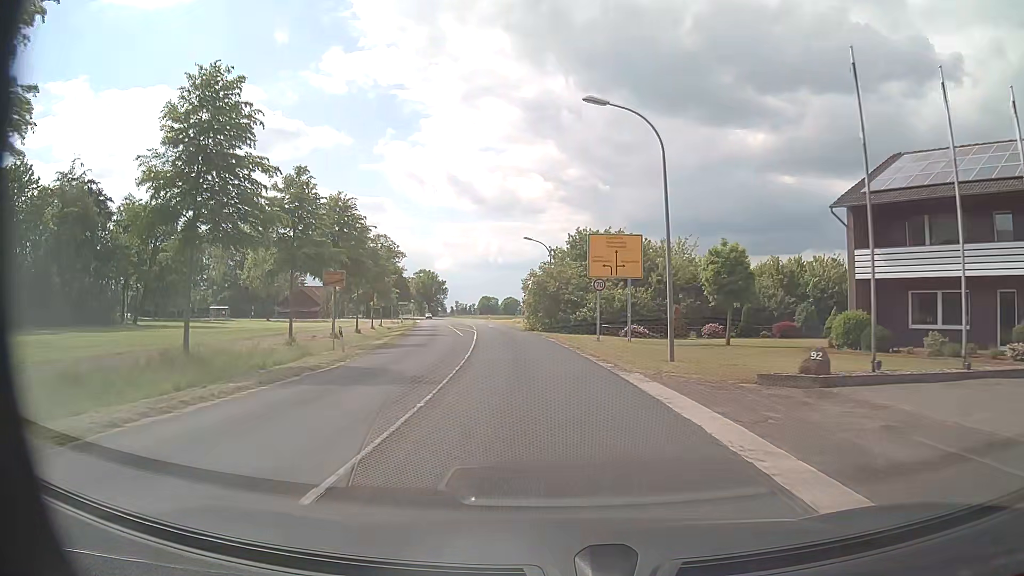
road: secondary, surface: asphalt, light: Day
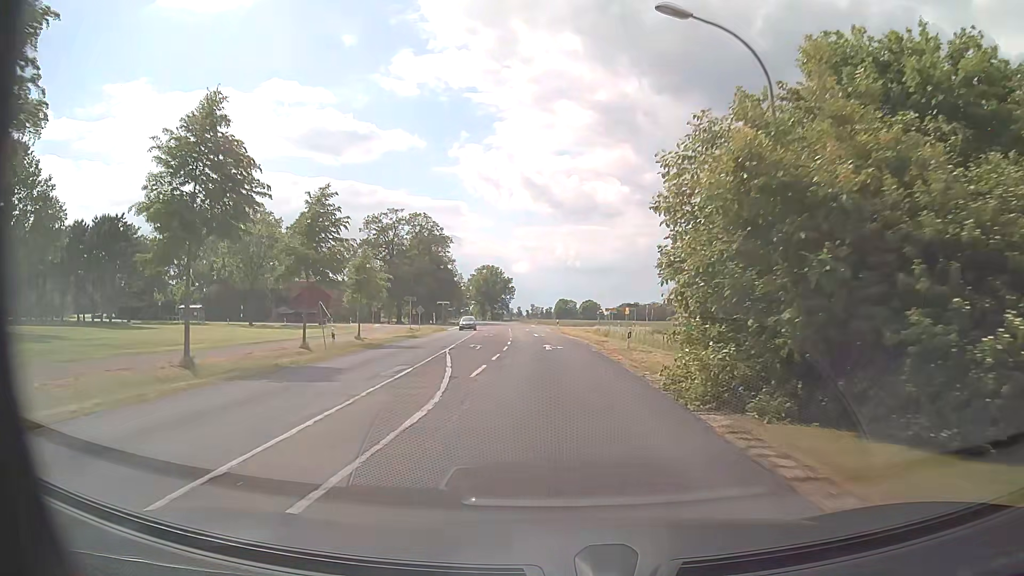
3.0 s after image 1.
(-2.8, +41.8) m; -7°
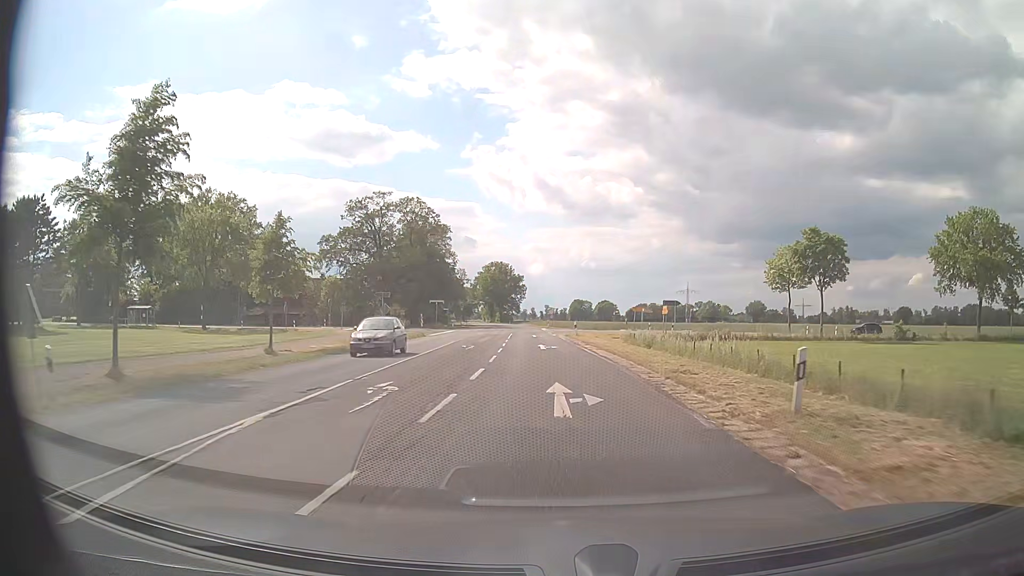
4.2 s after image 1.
(-0.1, +19.0) m; -1°
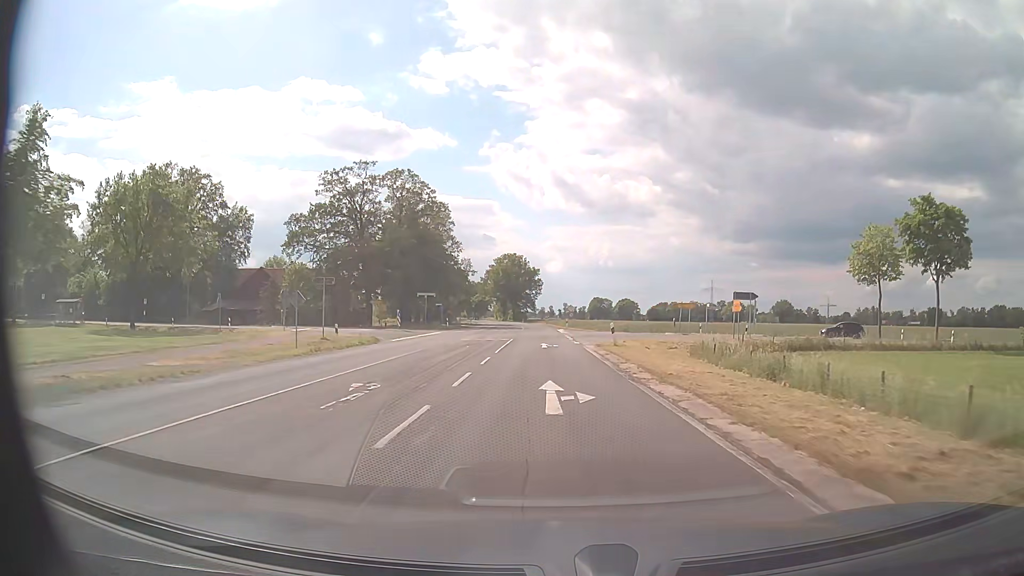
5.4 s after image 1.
(-0.1, +20.0) m; -1°
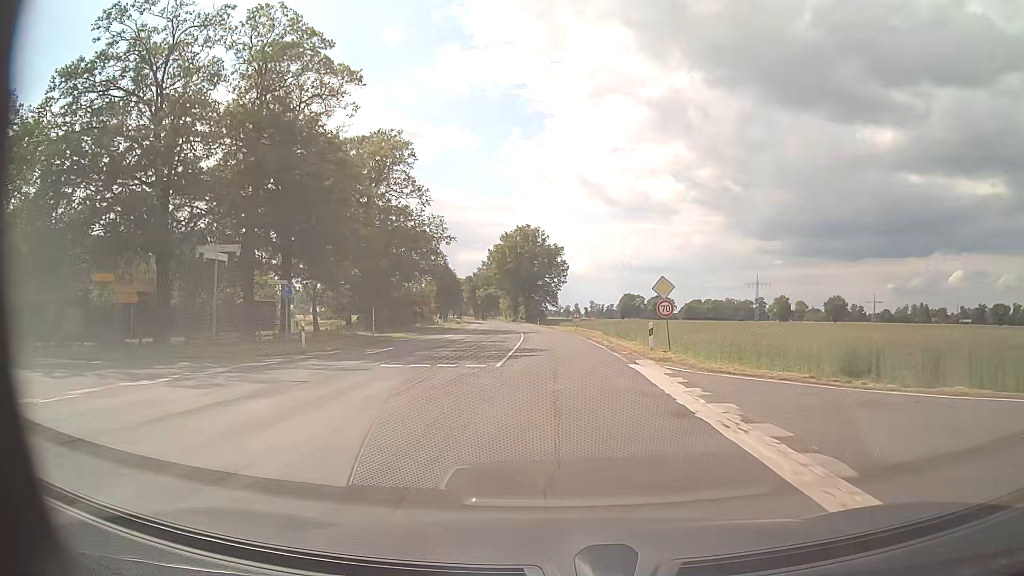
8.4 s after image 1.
(-1.3, +52.5) m; -2°
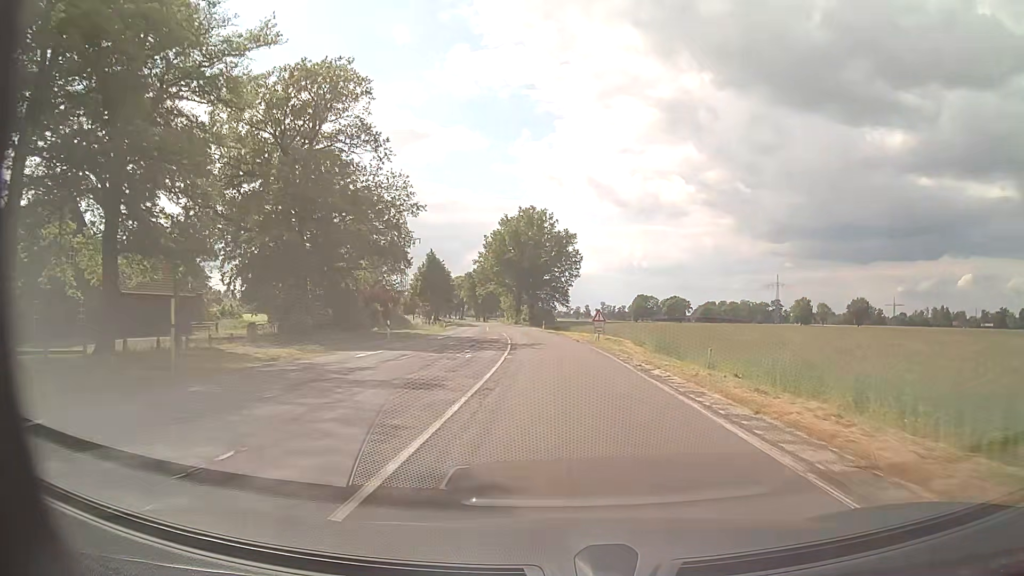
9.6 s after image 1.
(-0.2, +21.6) m; -1°
(0, +10) (0, +20) (-1, +30) (-1, +40) (-2, +50) (-3, +60) (-4, +70) (-5, +80) (-7, +90) (-8, +100) m
